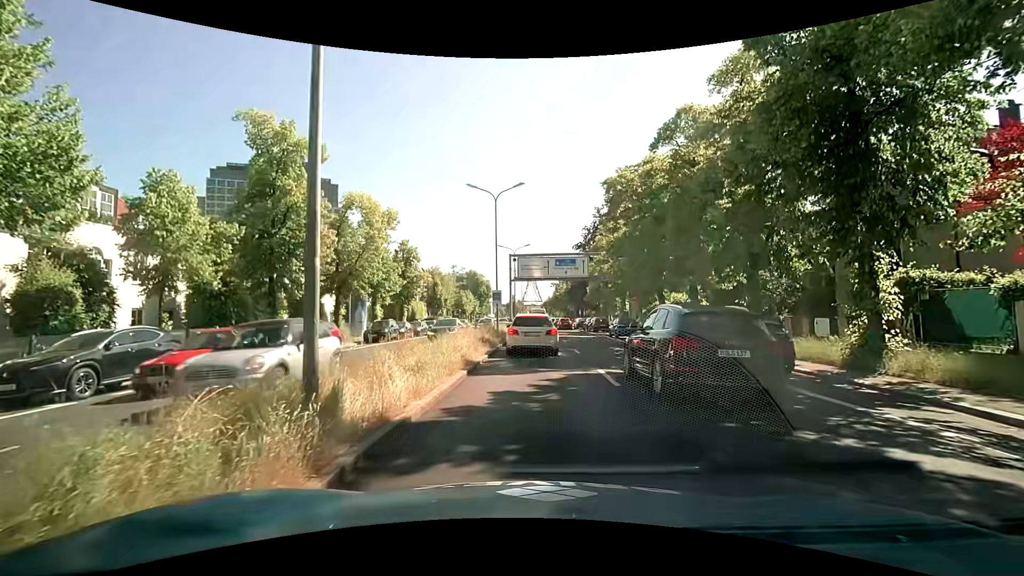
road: primary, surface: asphalt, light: Day
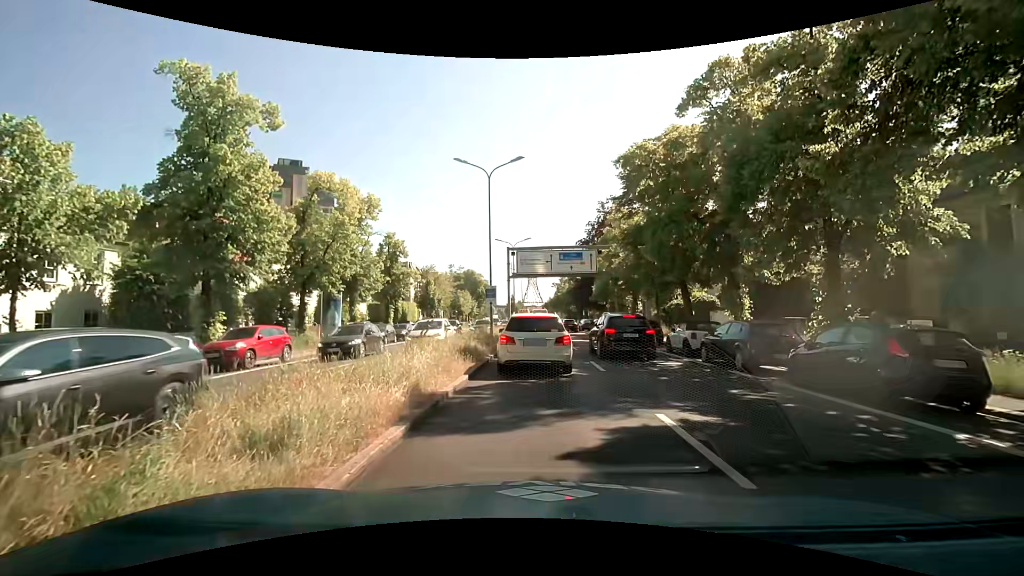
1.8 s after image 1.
(0.0, +5.8) m; -3°
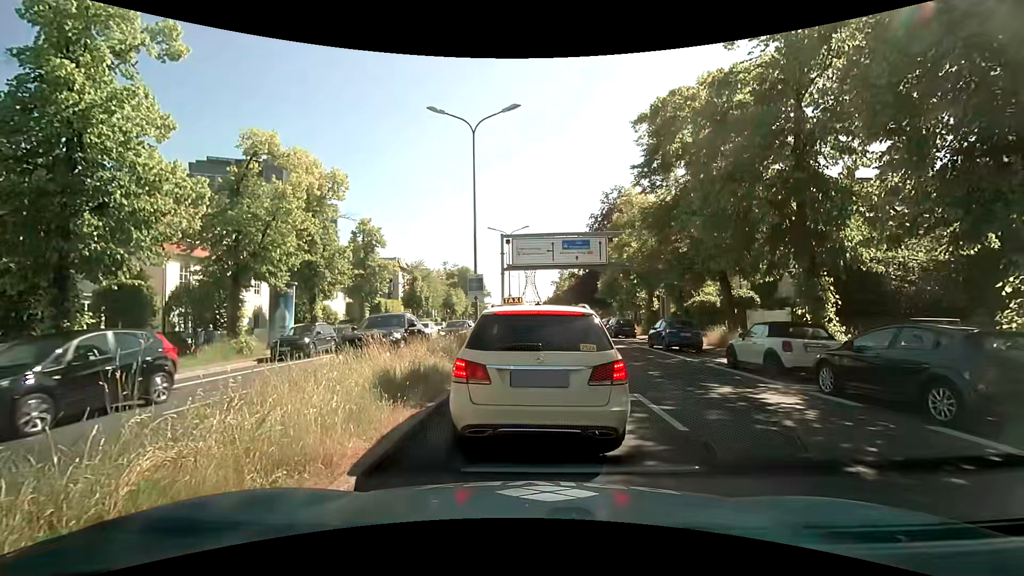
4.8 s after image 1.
(+0.2, +6.8) m; +2°
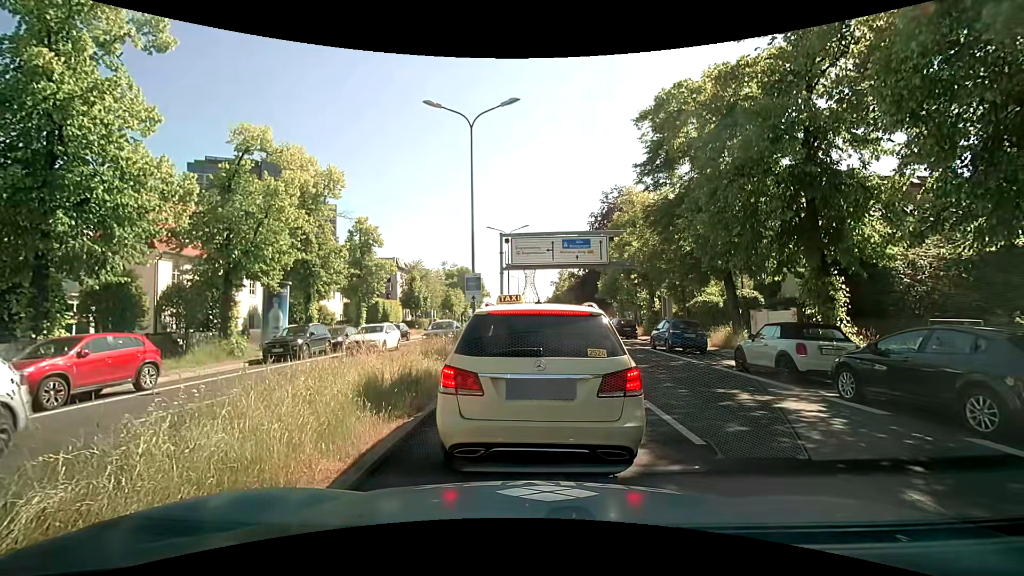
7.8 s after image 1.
(0.0, +0.7) m; 0°
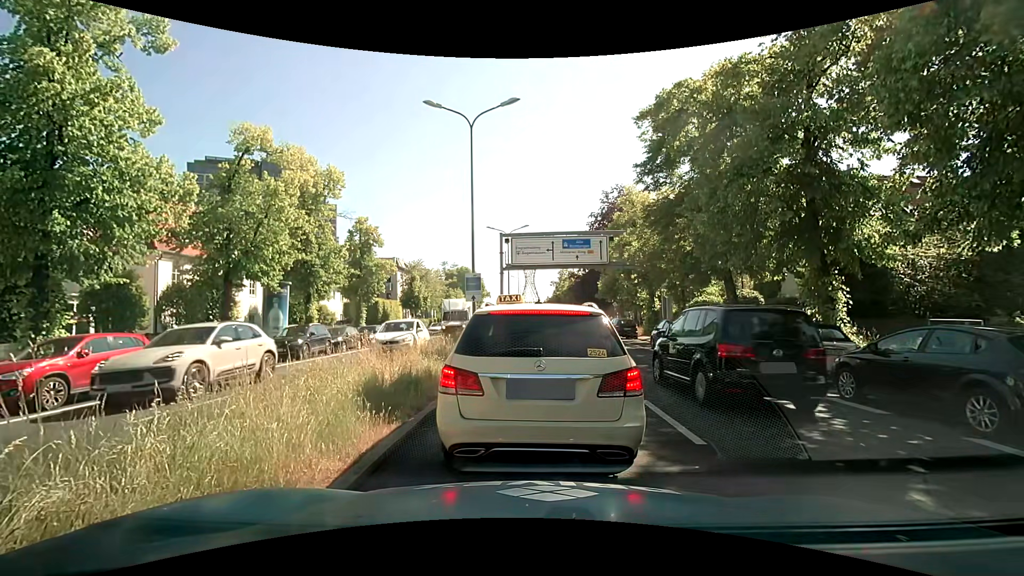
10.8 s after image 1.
(0.0, 0.0) m; 0°
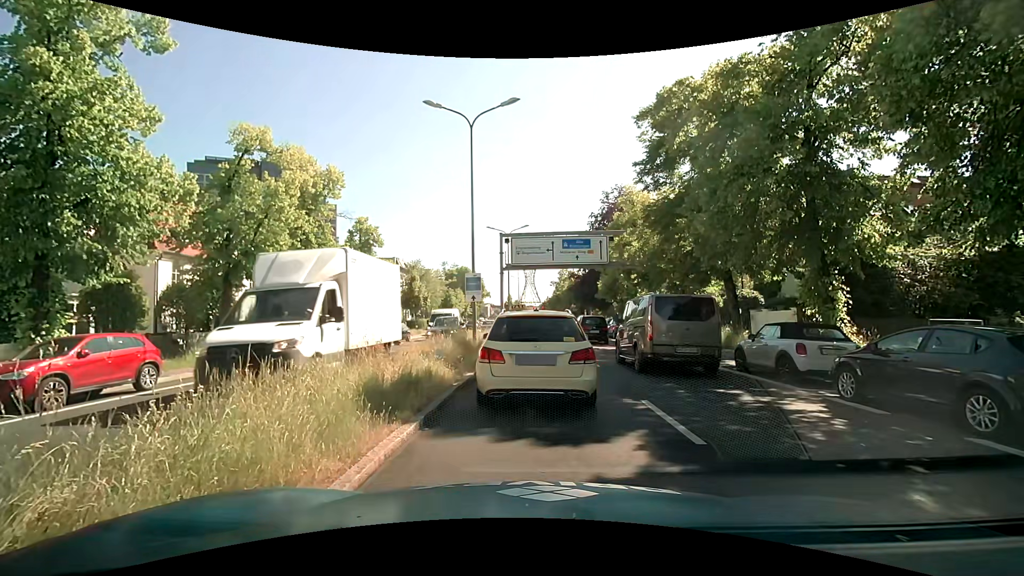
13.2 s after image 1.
(0.0, 0.0) m; 0°
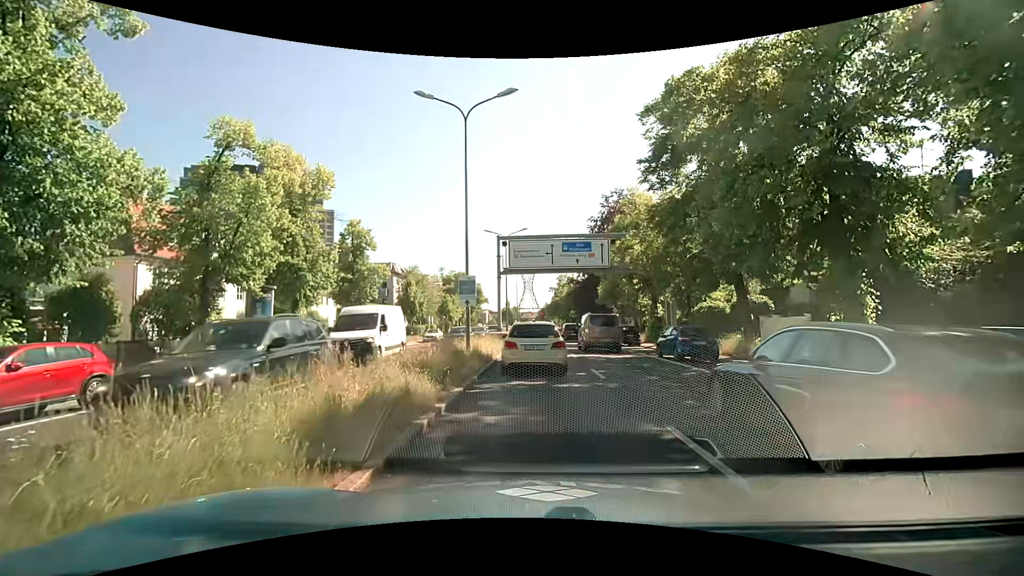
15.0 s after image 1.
(0.0, +1.7) m; +2°
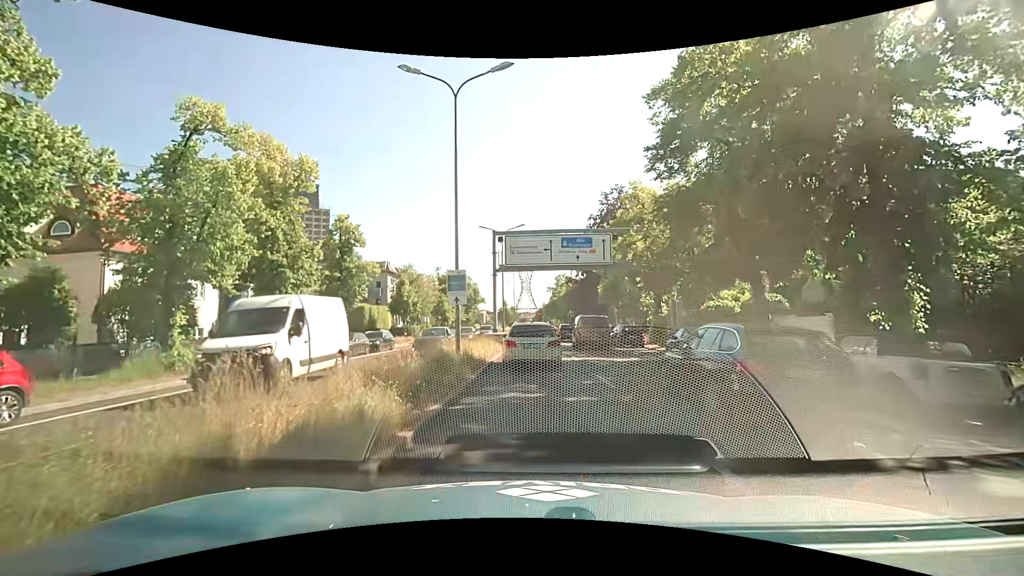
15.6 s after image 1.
(0.0, +2.2) m; -1°
